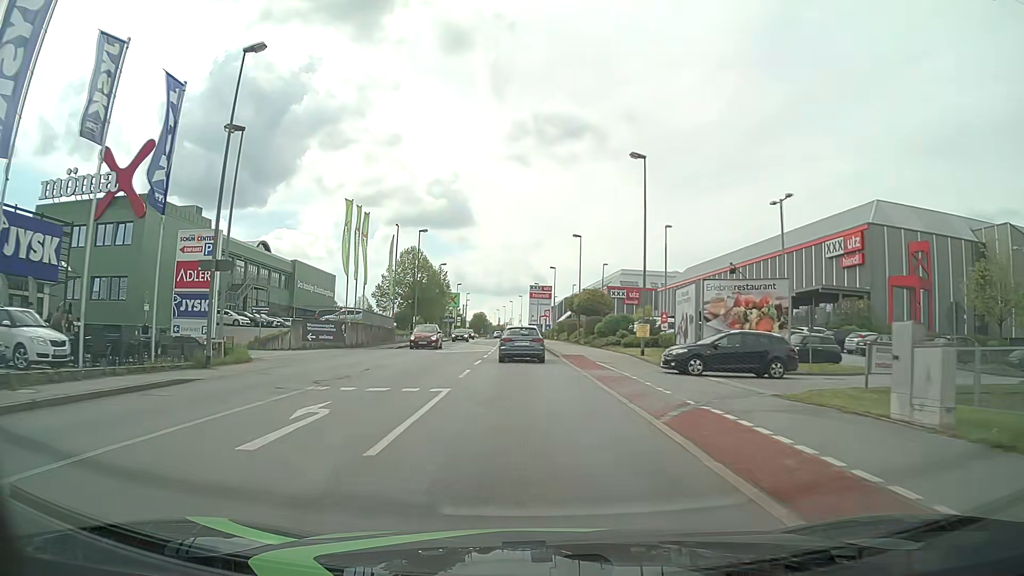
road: tertiary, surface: asphalt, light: Day
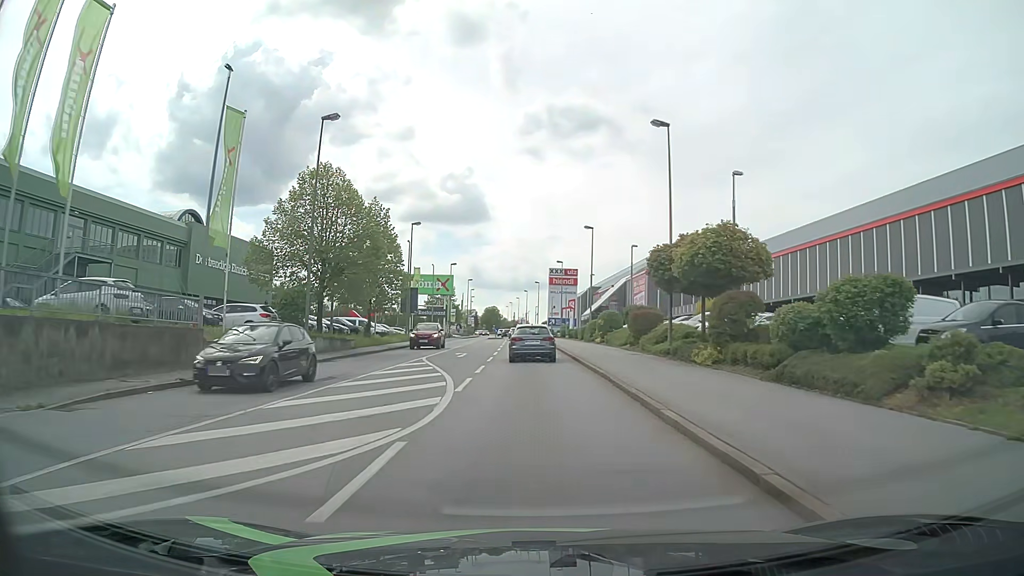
(-0.8, +34.2) m; -1°
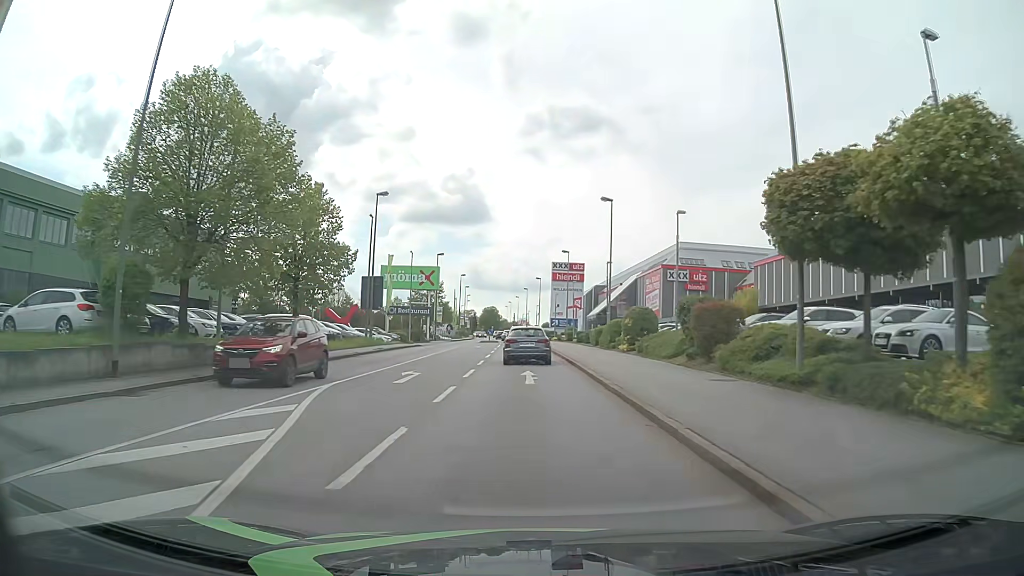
(-0.1, +13.8) m; -1°
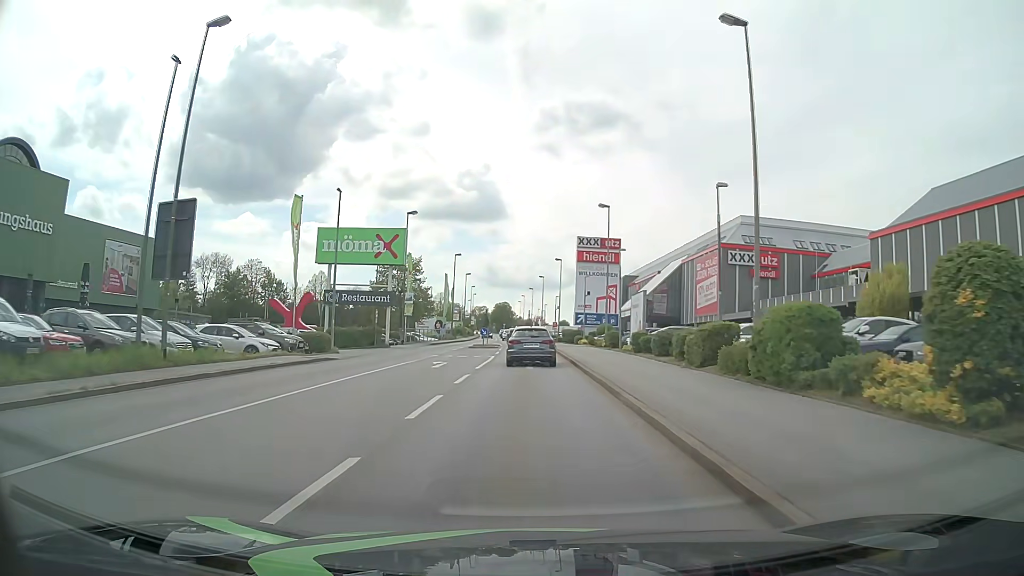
(0.0, +27.3) m; -1°
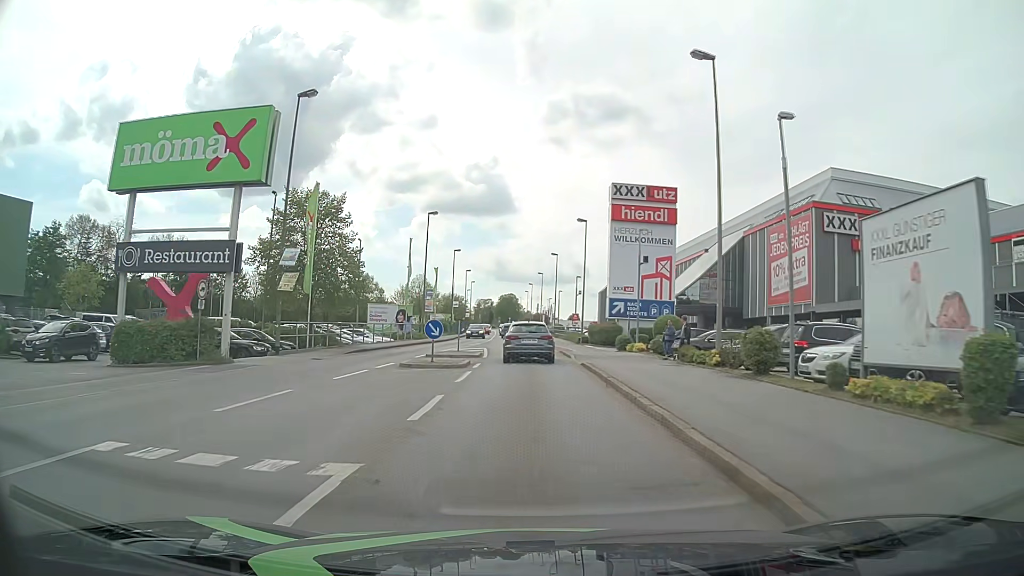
(-0.2, +26.9) m; -1°
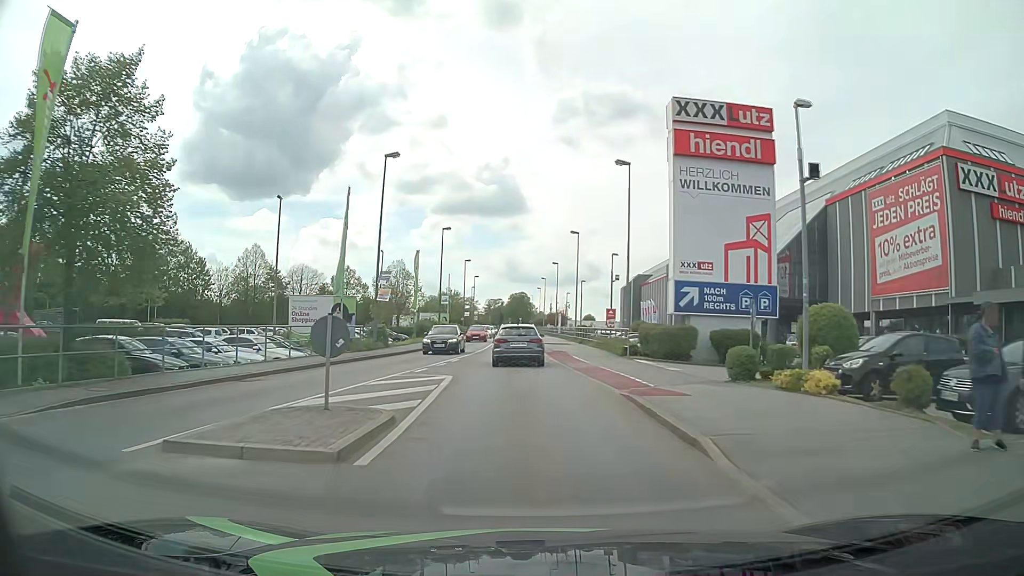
(0.0, +19.9) m; -1°
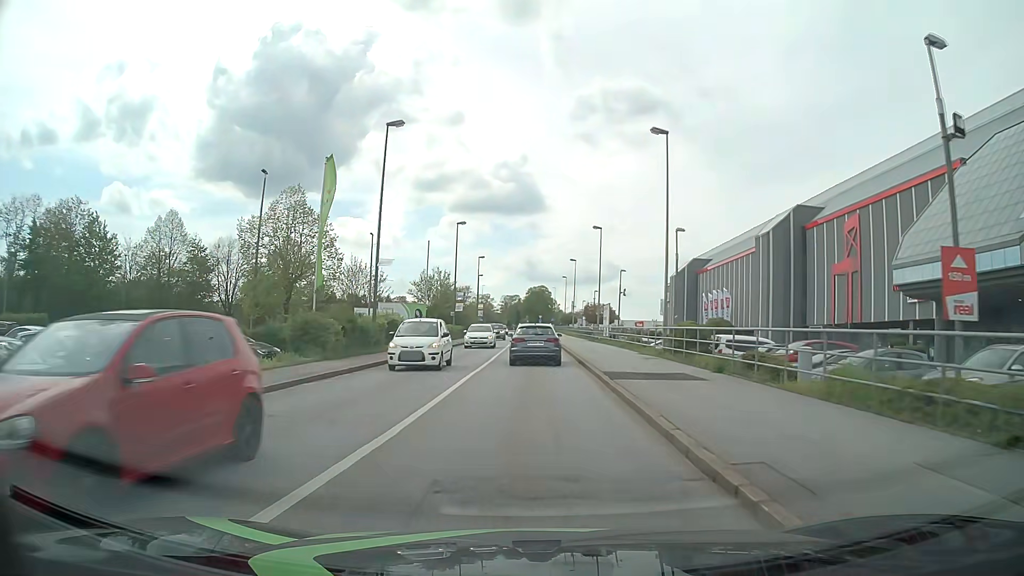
(-1.1, +32.8) m; -2°
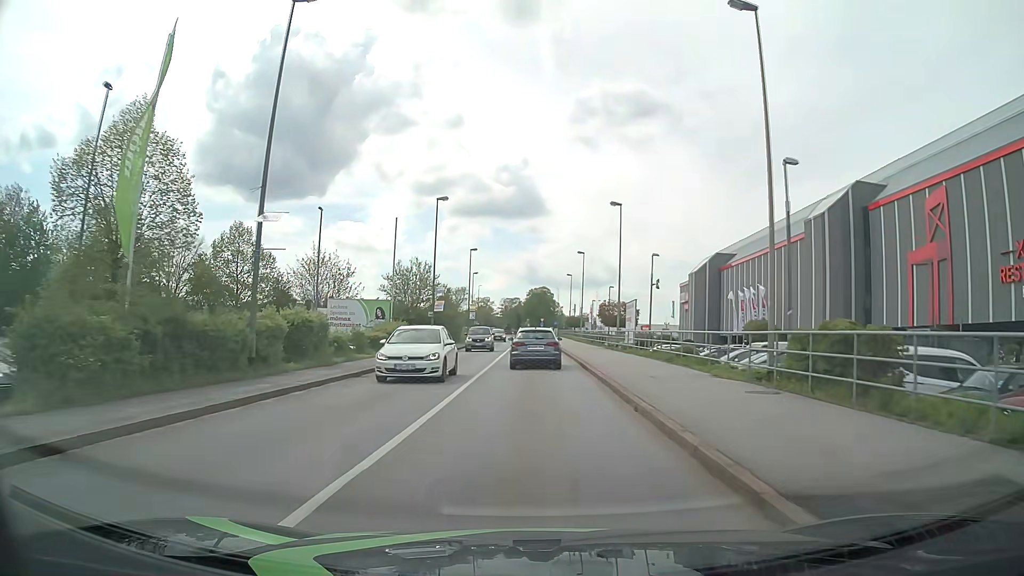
(0.0, +13.1) m; -1°
(0, +10) (0, +20) (0, +30) (0, +40) (0, +50) (0, +60) (0, +70) (0, +80) (0, +90) (0, +100) m
